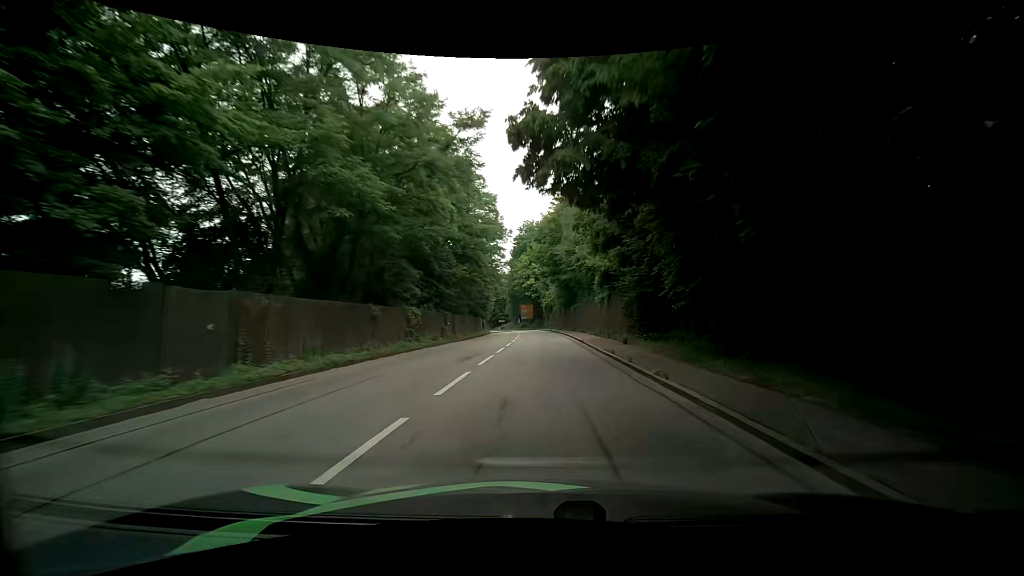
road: primary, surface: asphalt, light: Day
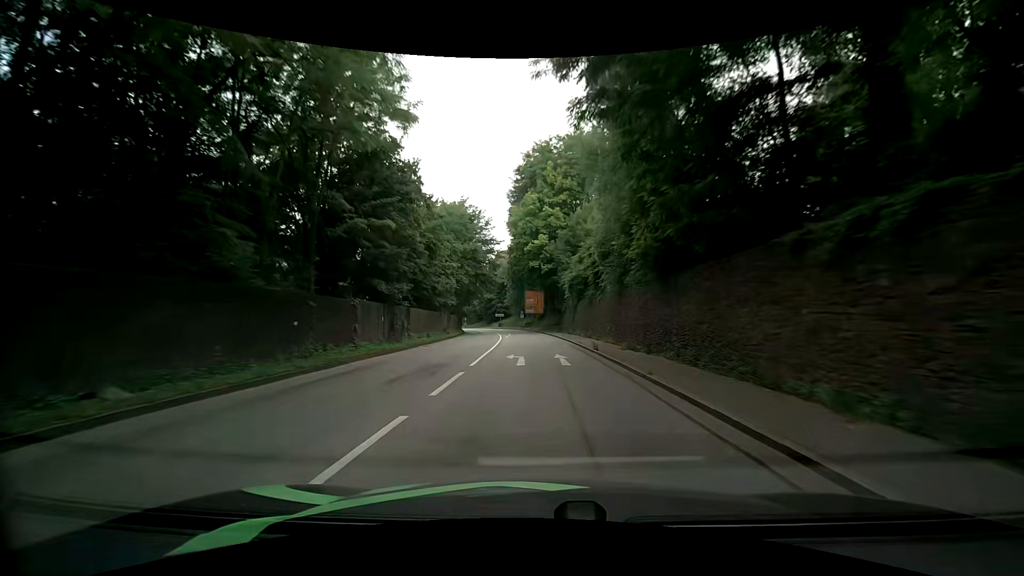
(+0.1, +48.1) m; 0°
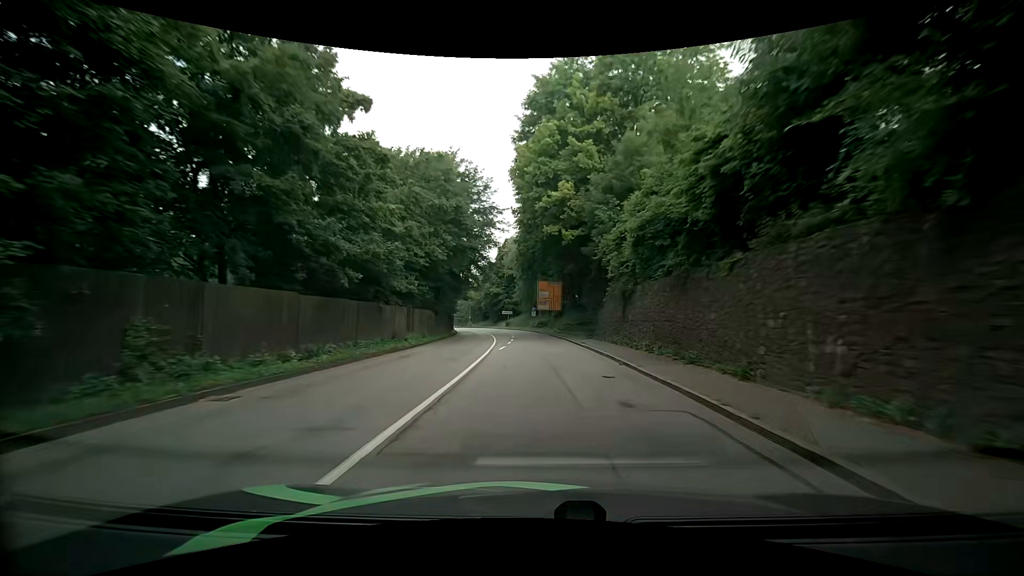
(-0.6, +19.4) m; -3°
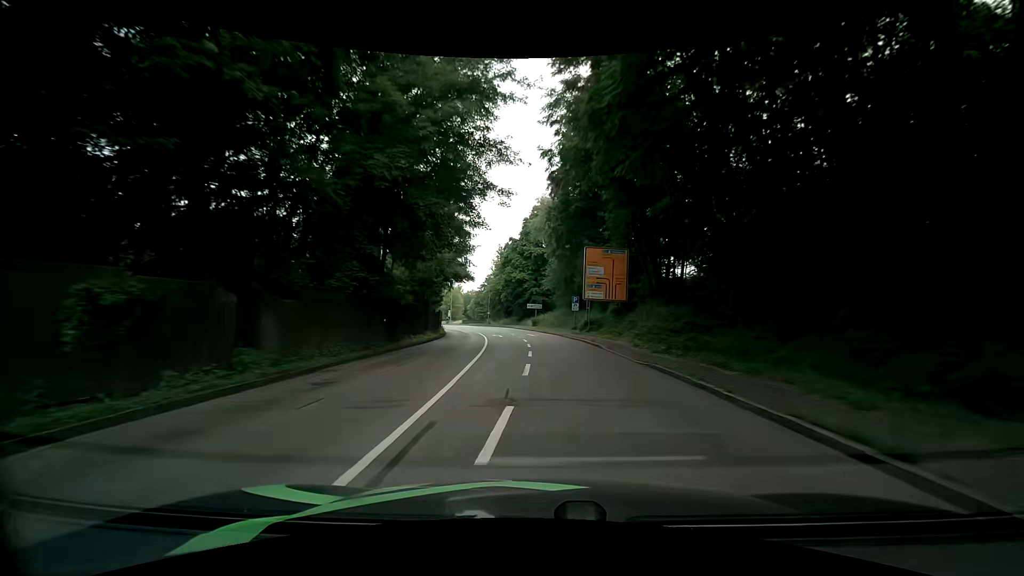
(-0.5, +29.3) m; -3°
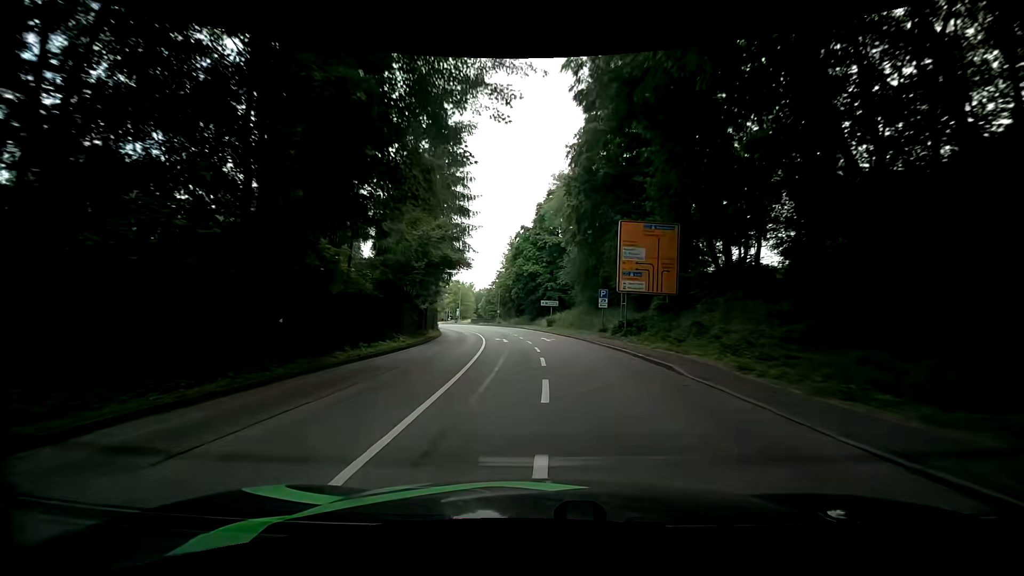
(-0.1, +9.8) m; -2°
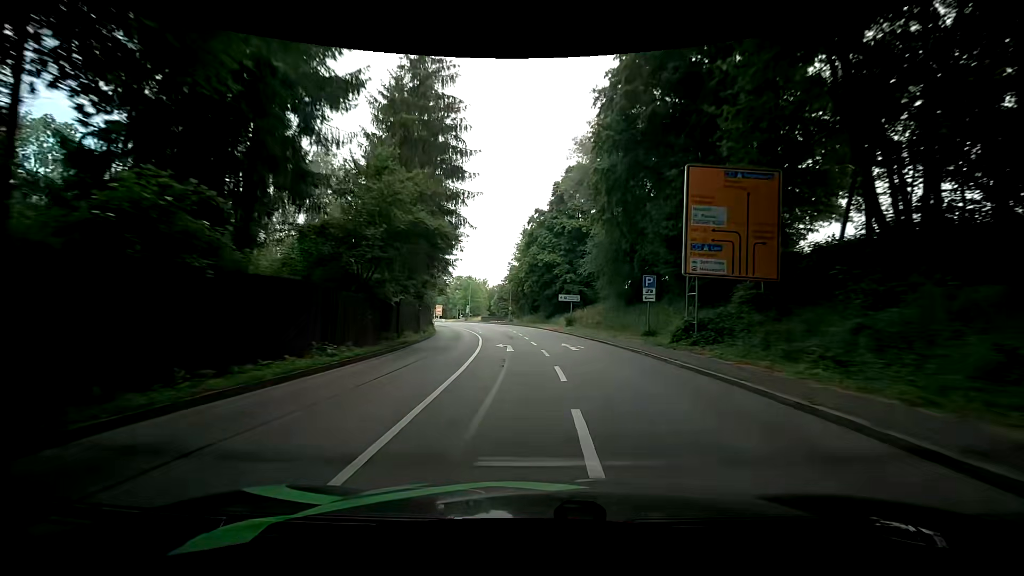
(-0.1, +9.7) m; -2°
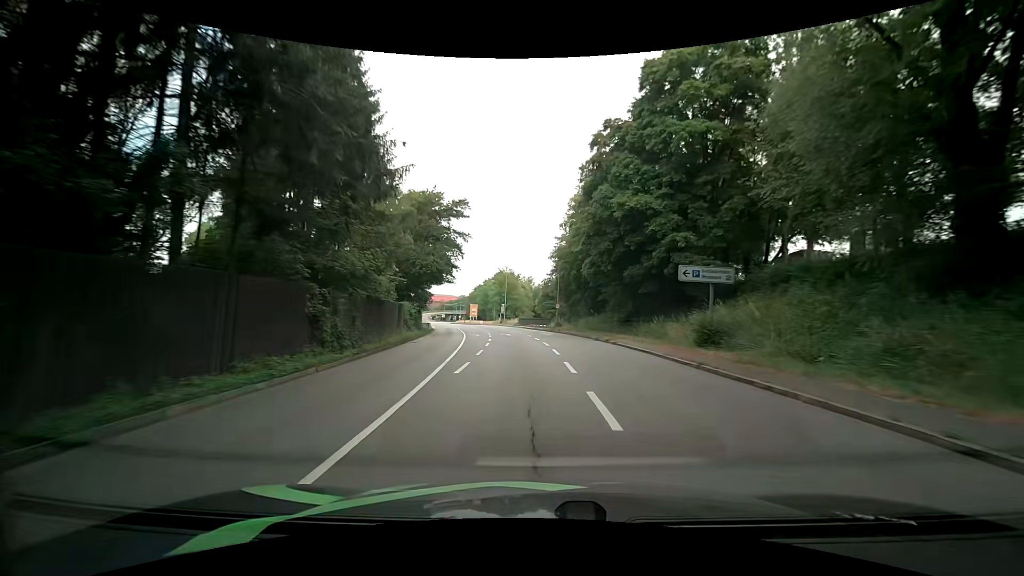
(-1.1, +28.4) m; -5°
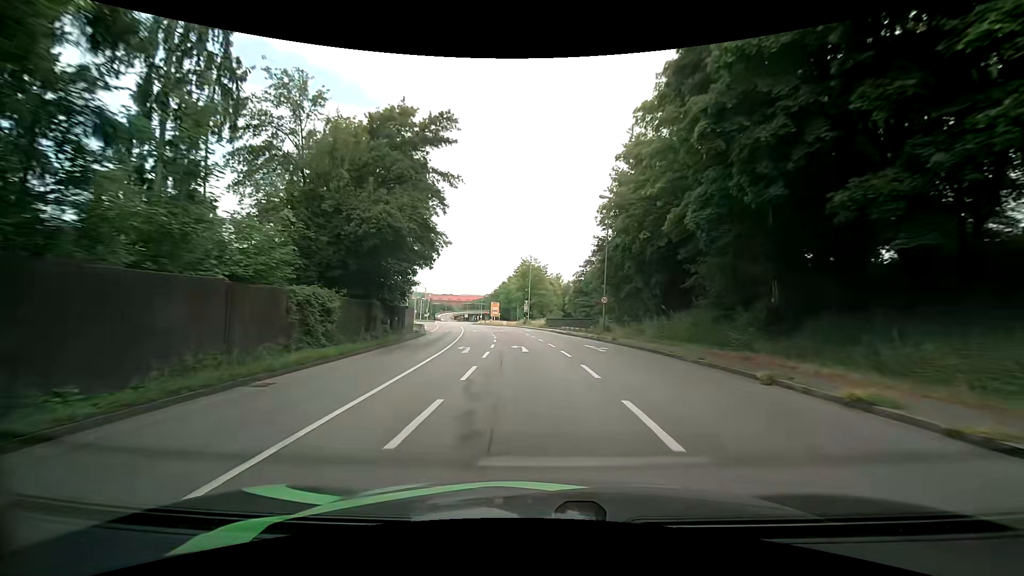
(-0.6, +18.8) m; -3°
(0, +10) (0, +20) (-1, +30) (-2, +40) (-3, +50) (-4, +60) (-6, +70) (-8, +80) (-9, +89) (-11, +99) m
